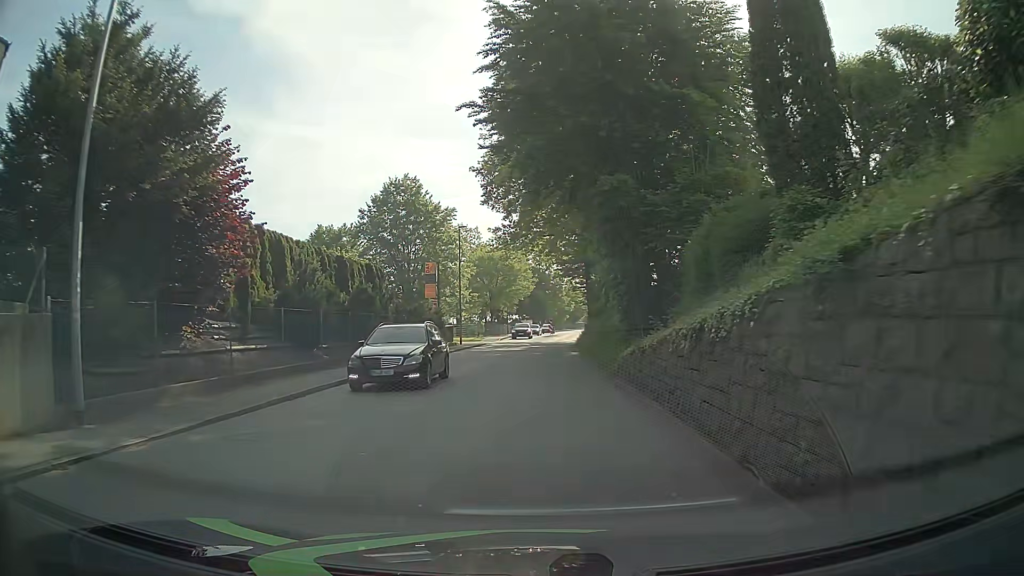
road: tertiary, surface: asphalt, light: Day
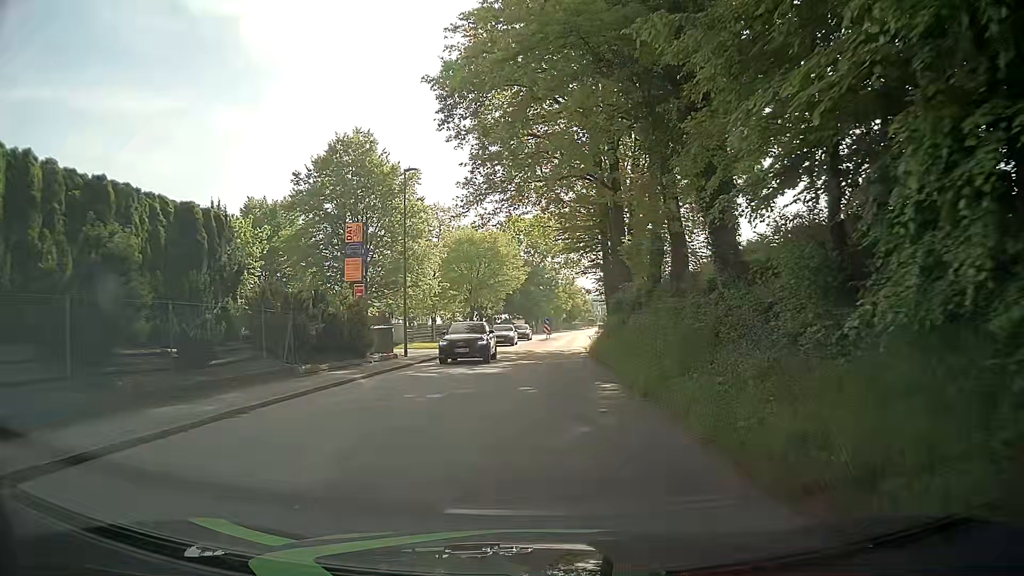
(+0.1, +17.9) m; 0°
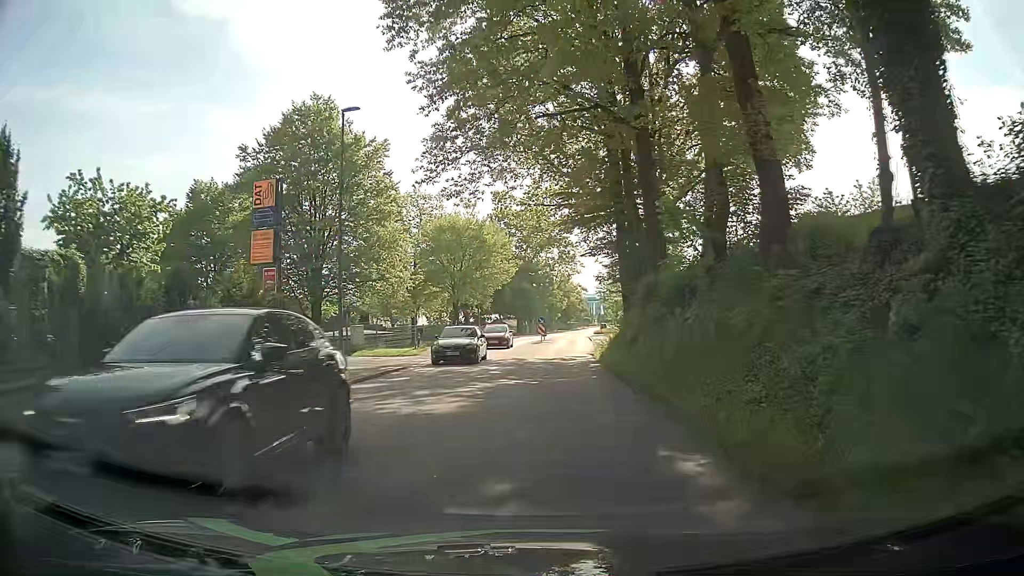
(+0.1, +8.9) m; +1°
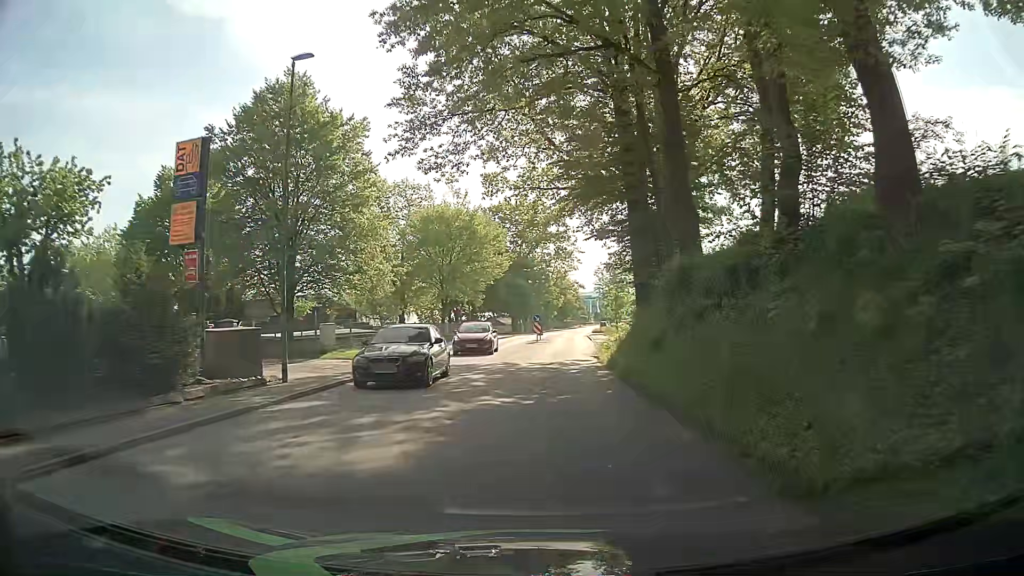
(0.0, +4.5) m; -1°
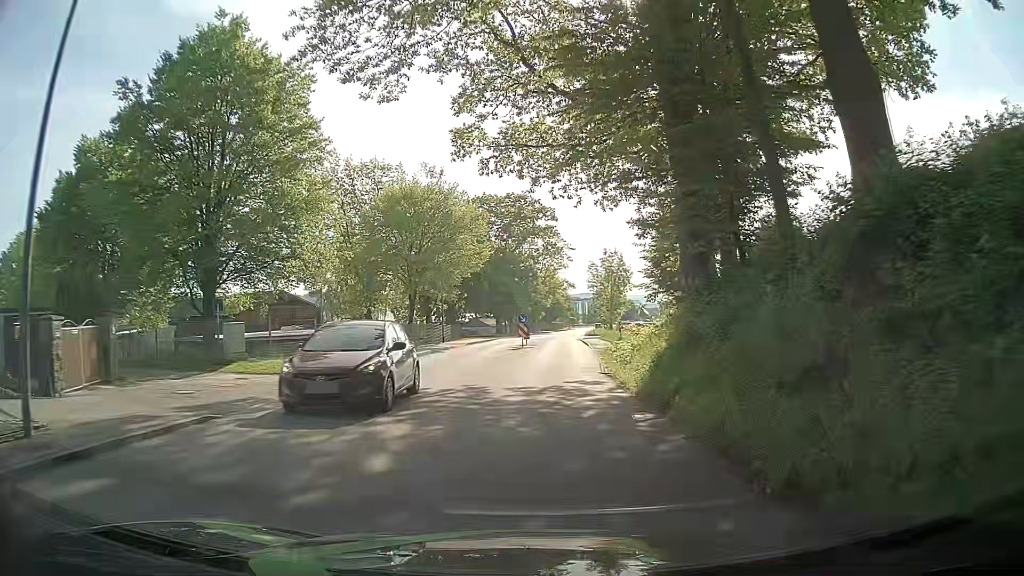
(+0.2, +8.9) m; +1°
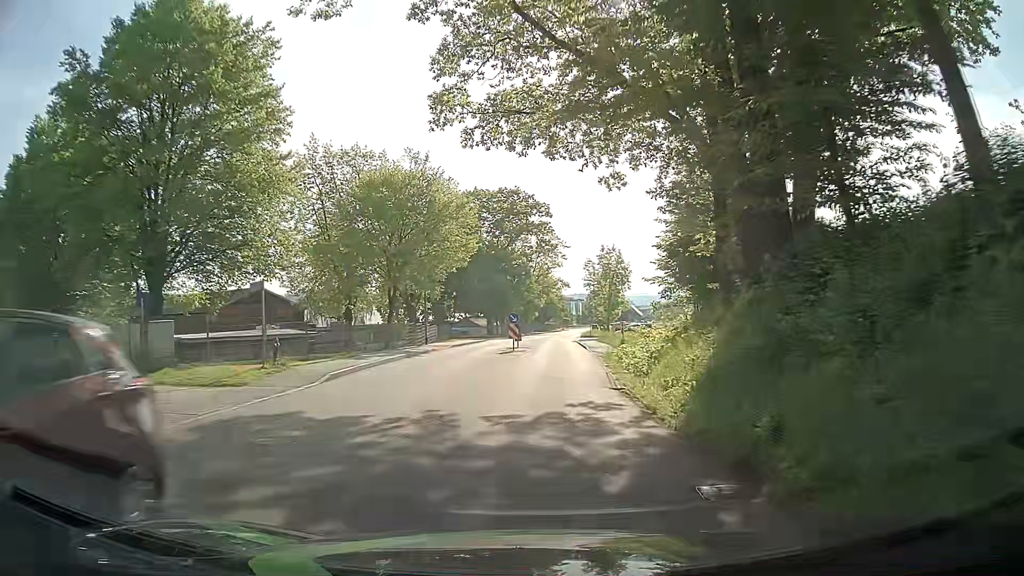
(+0.1, +4.5) m; +2°
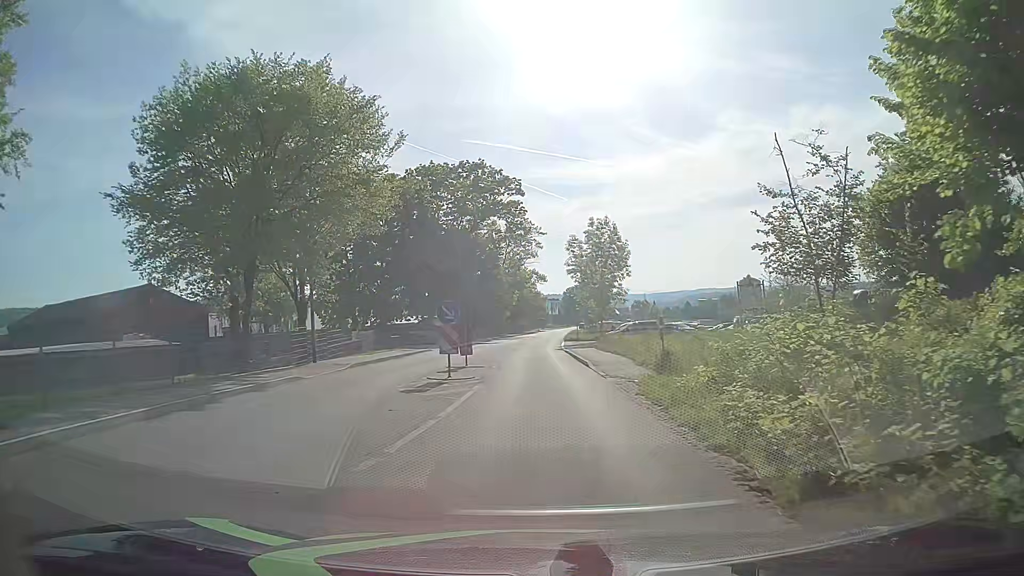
(+0.1, +17.8) m; +1°
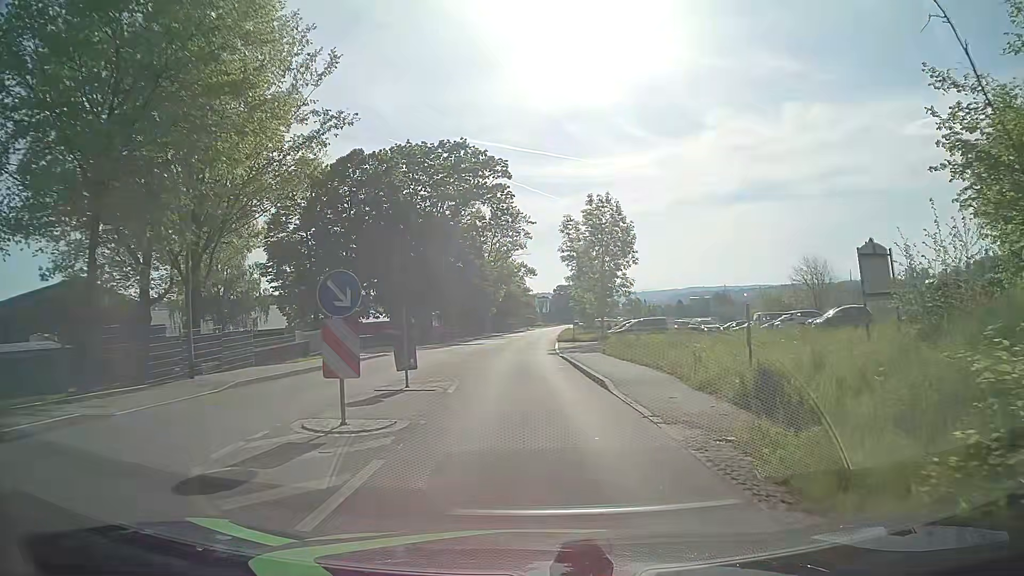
(+0.1, +8.9) m; +1°
(0, +10) (0, +20) (-1, +30) (-1, +40) (0, +50) (0, +60) (0, +70) (+1, +80) (+1, +90) (+2, +100) m
